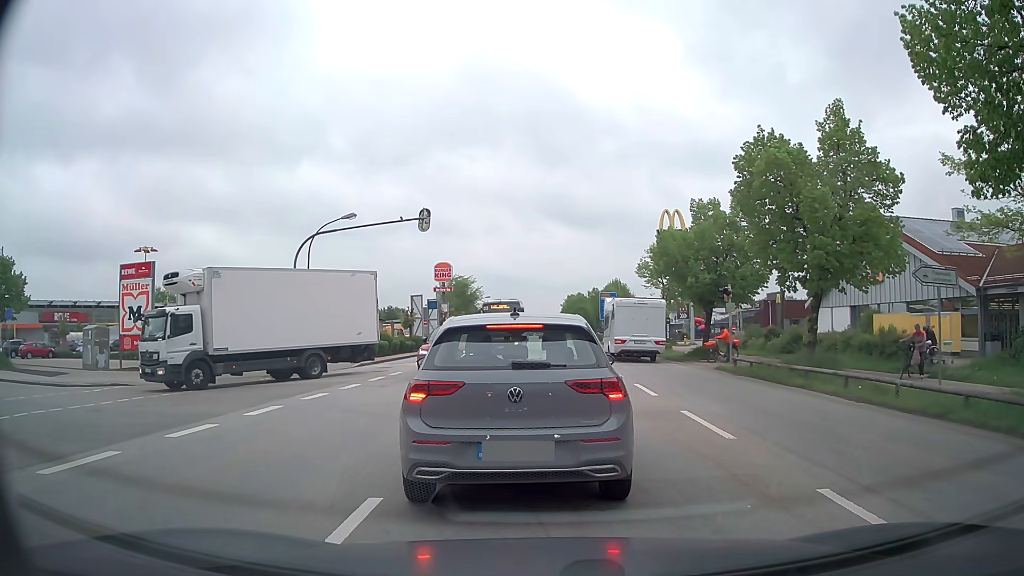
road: secondary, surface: asphalt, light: Day
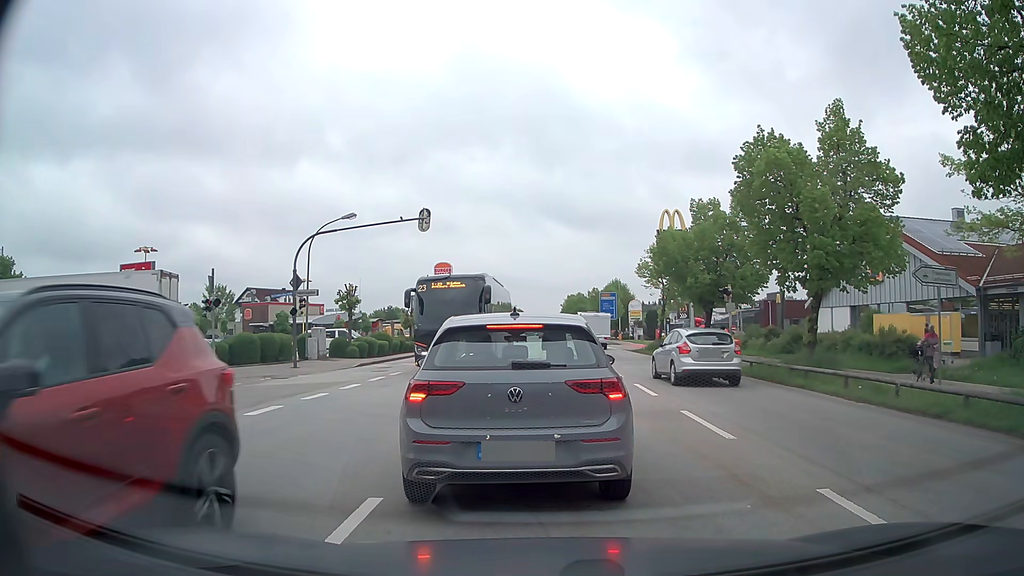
(0.0, 0.0) m; 0°
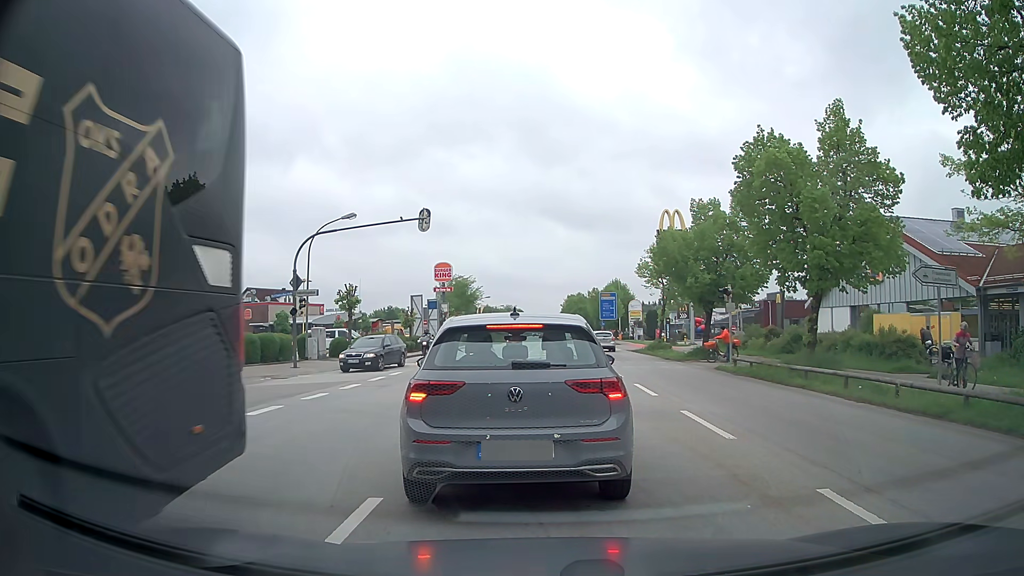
(0.0, 0.0) m; 0°
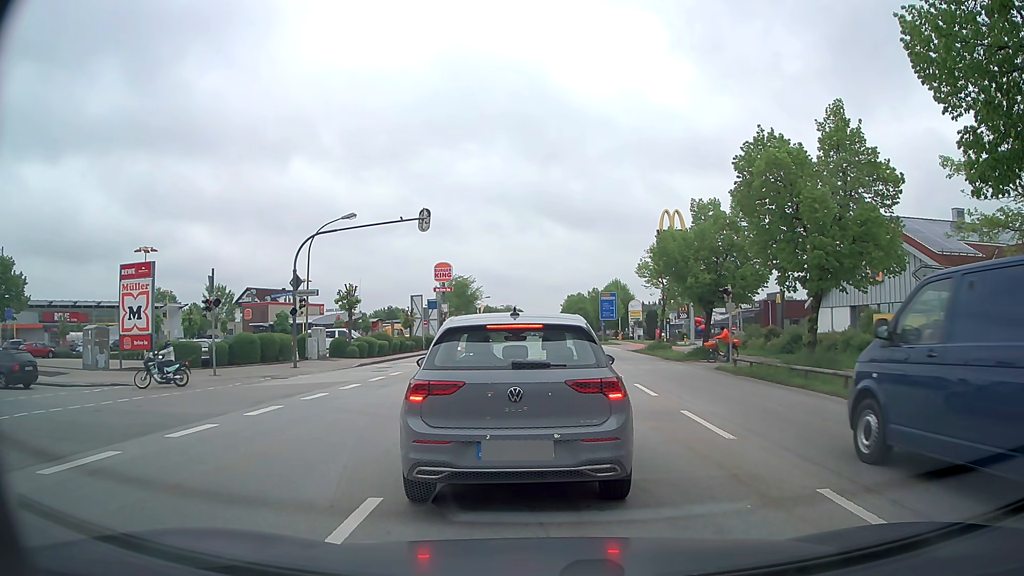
(0.0, 0.0) m; 0°
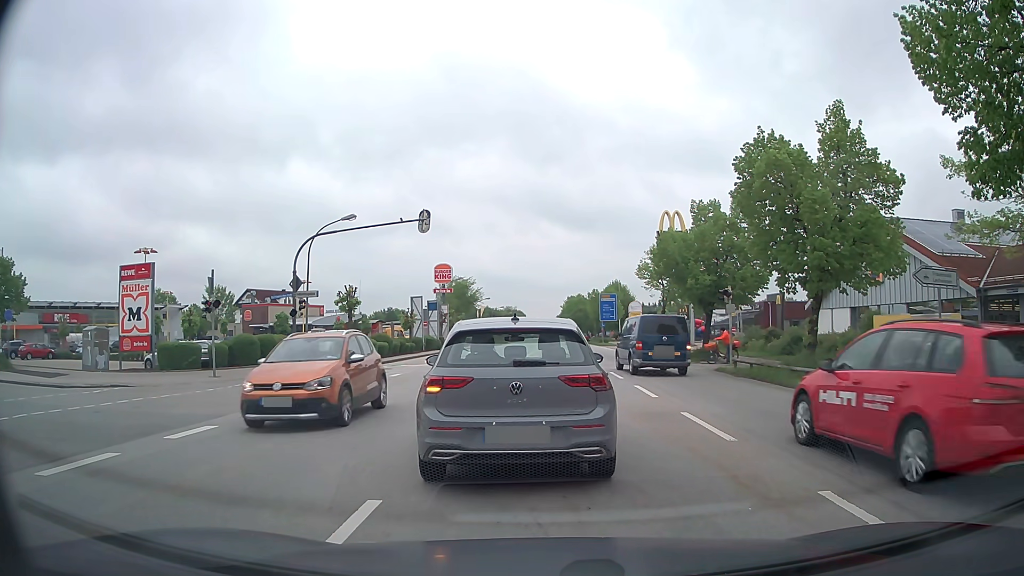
(0.0, 0.0) m; 0°
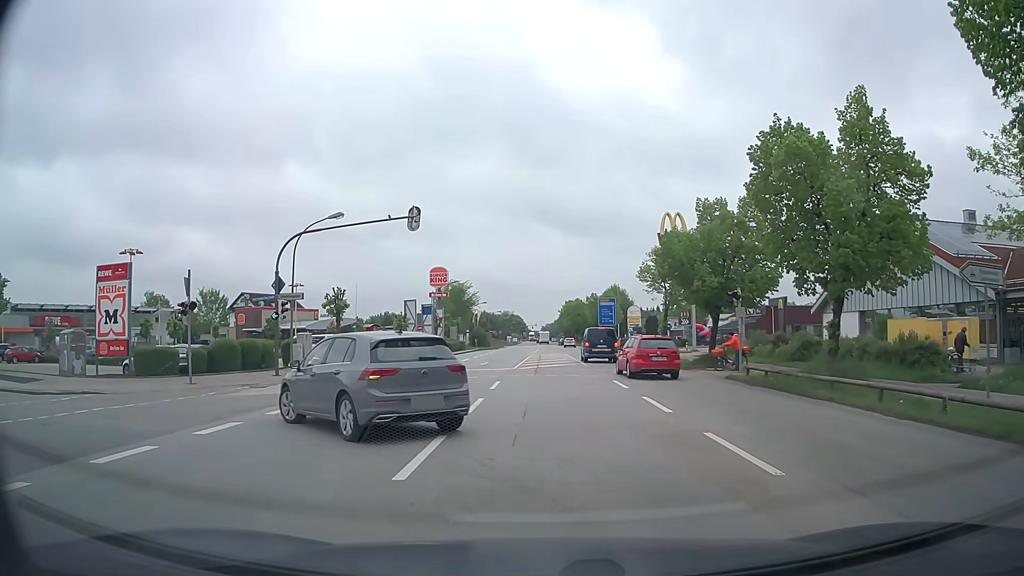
(0.0, +2.0) m; +2°
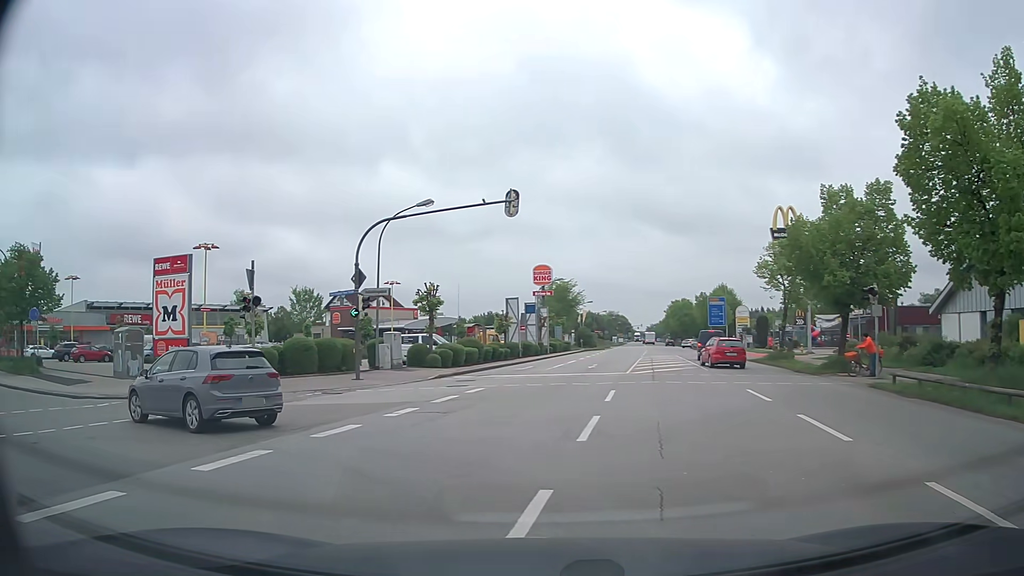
(-0.2, +3.5) m; -8°
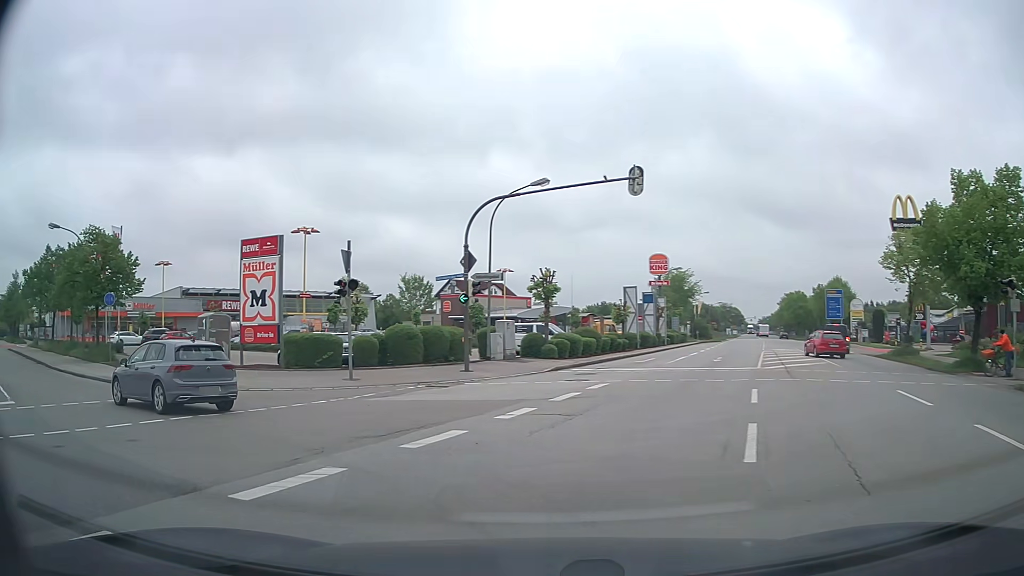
(-0.2, +2.2) m; -10°
